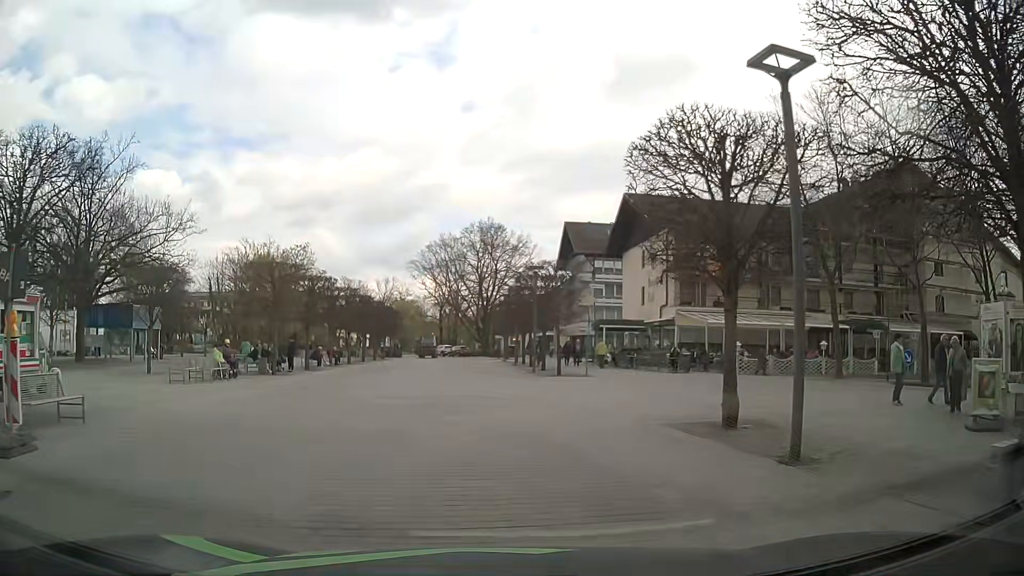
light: Day
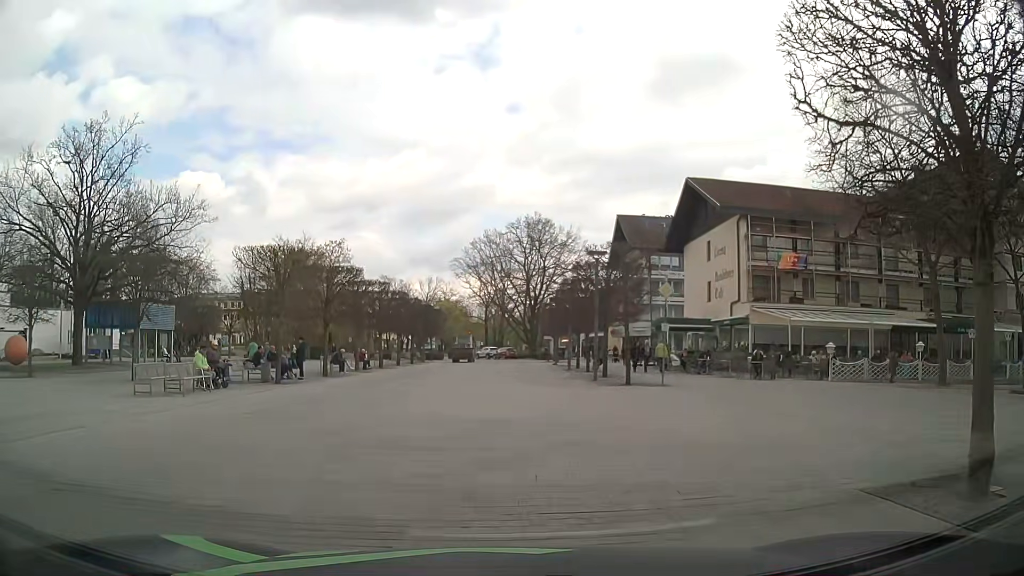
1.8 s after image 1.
(-0.3, +5.4) m; -5°
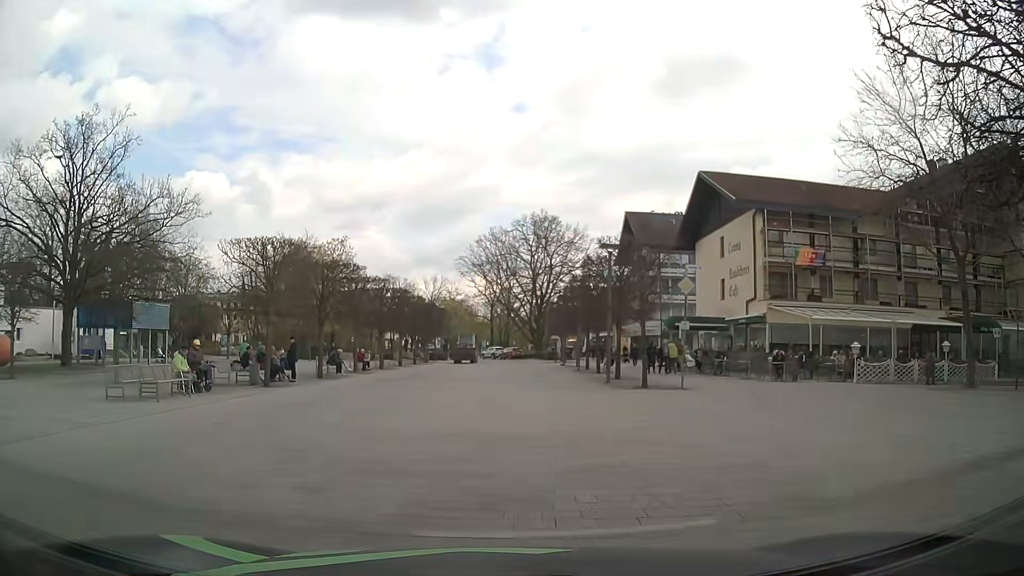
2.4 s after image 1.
(0.0, +1.7) m; +2°
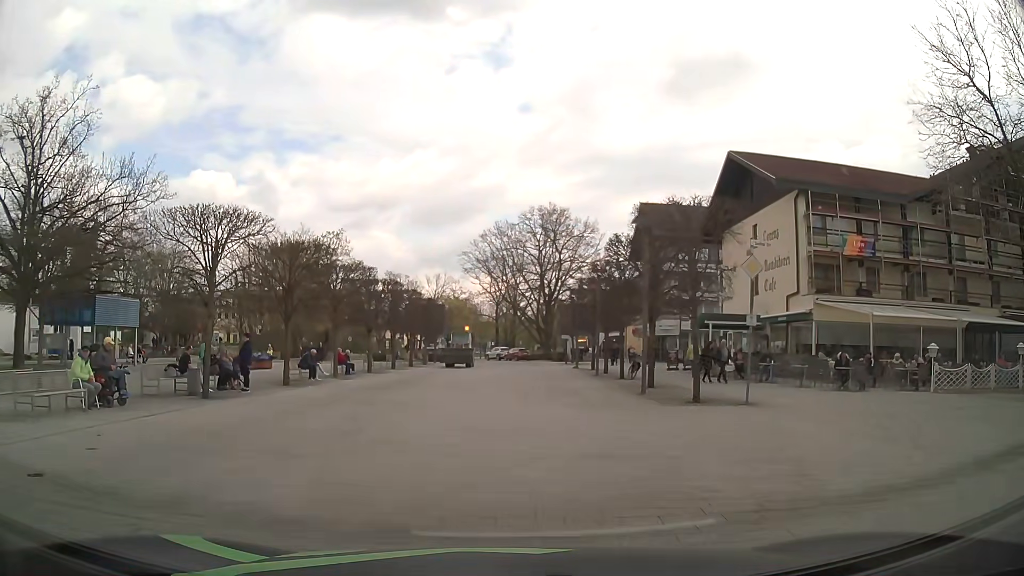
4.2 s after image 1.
(-0.1, +5.2) m; -2°
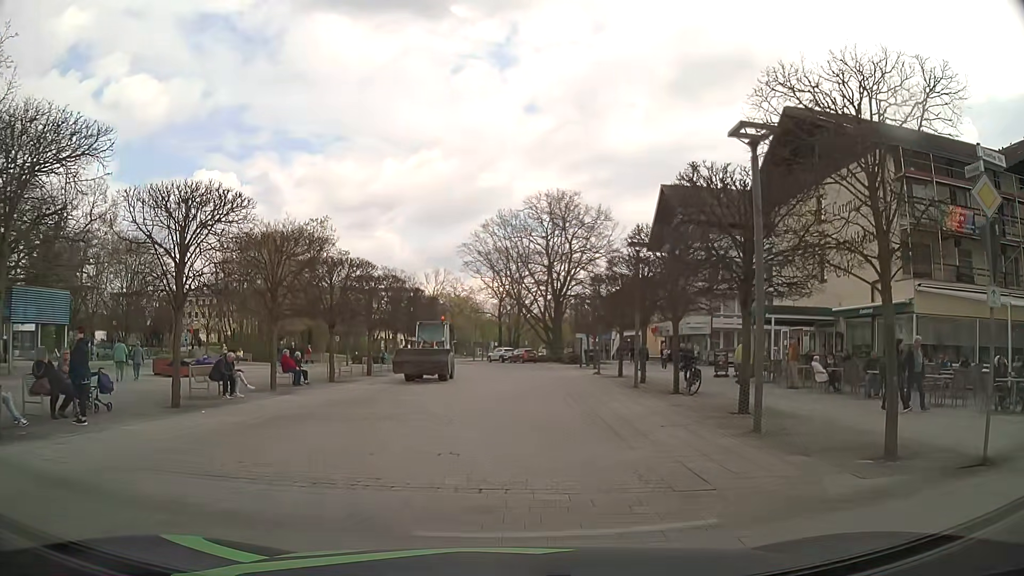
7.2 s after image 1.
(0.0, +8.5) m; 0°
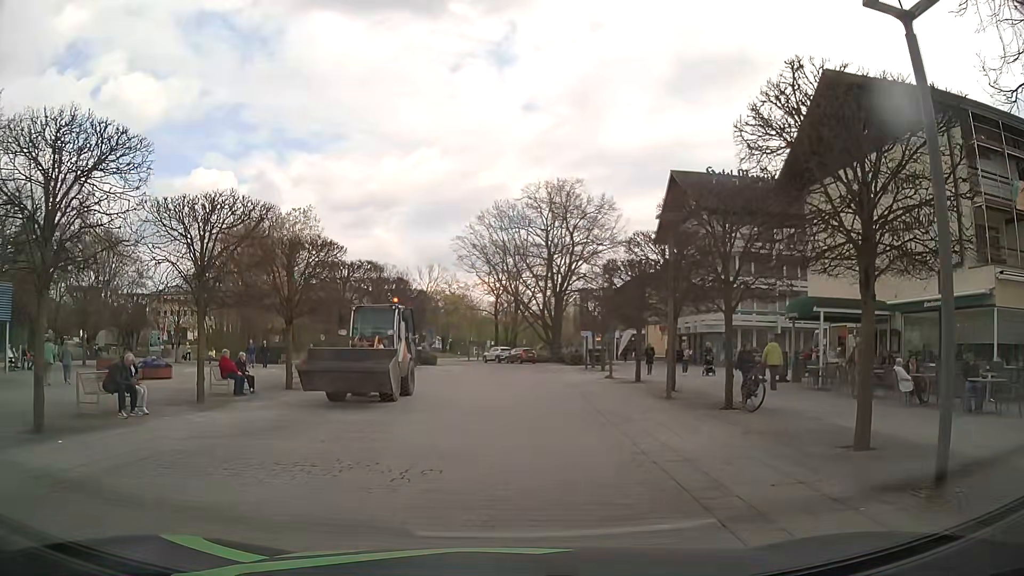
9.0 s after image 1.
(0.0, +5.1) m; -1°
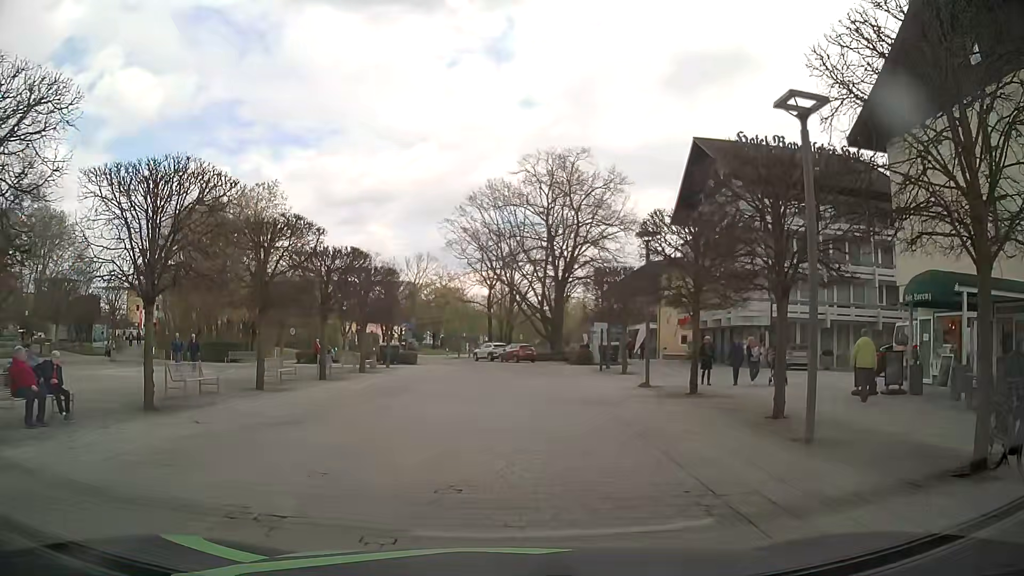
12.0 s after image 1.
(+0.2, +8.9) m; +2°
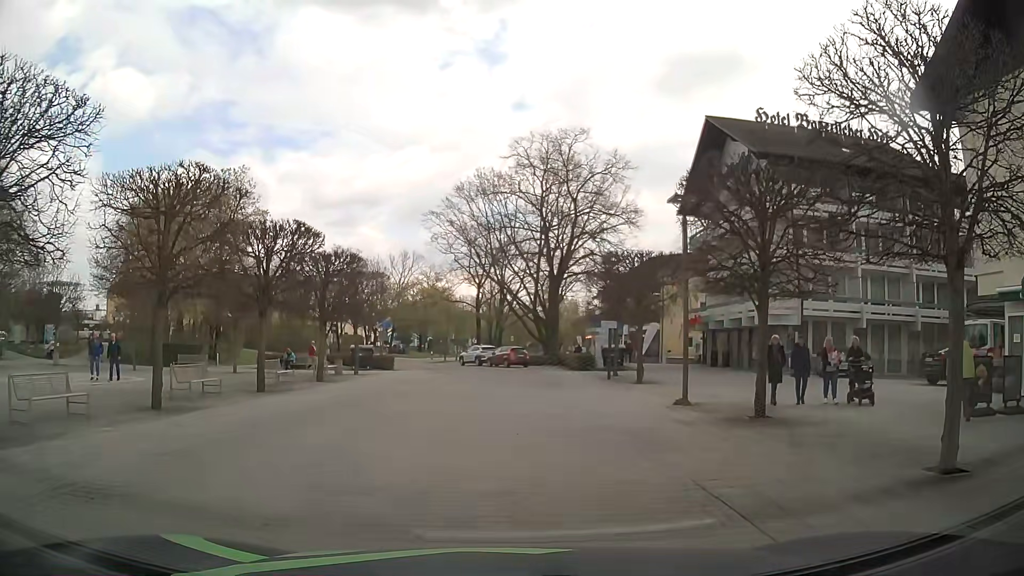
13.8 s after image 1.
(0.0, +5.7) m; 0°
